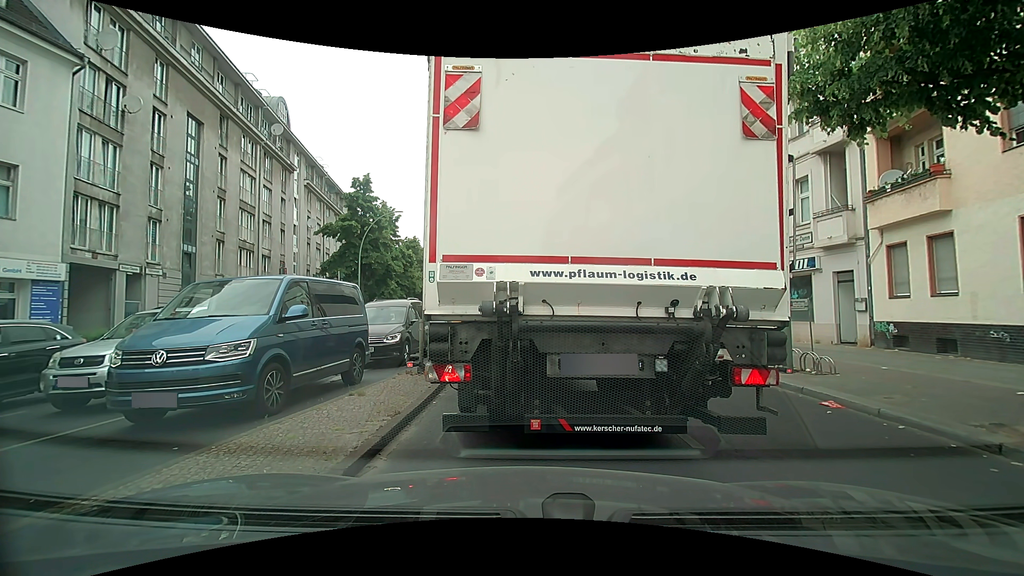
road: secondary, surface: asphalt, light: Day
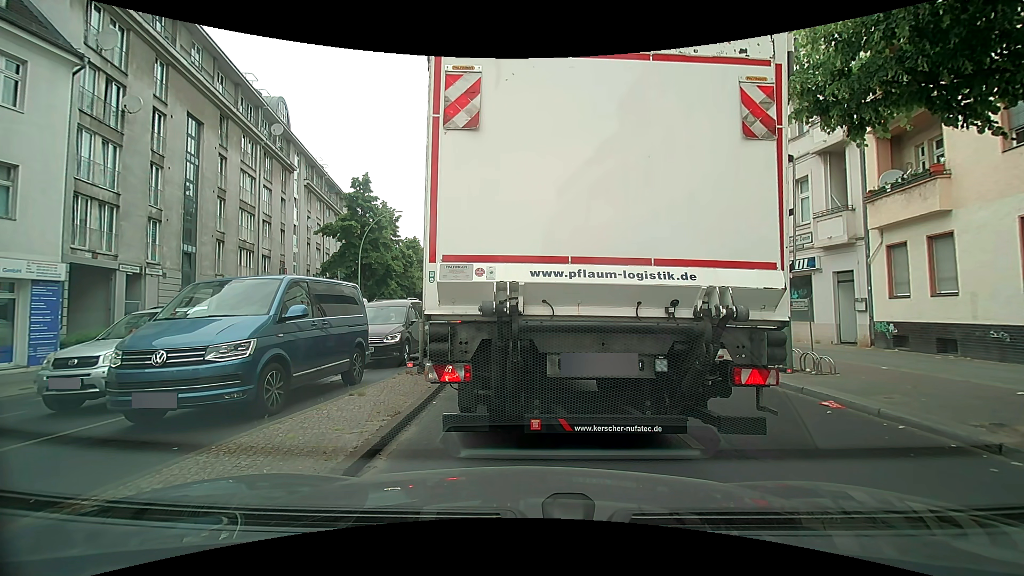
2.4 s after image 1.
(0.0, 0.0) m; 0°
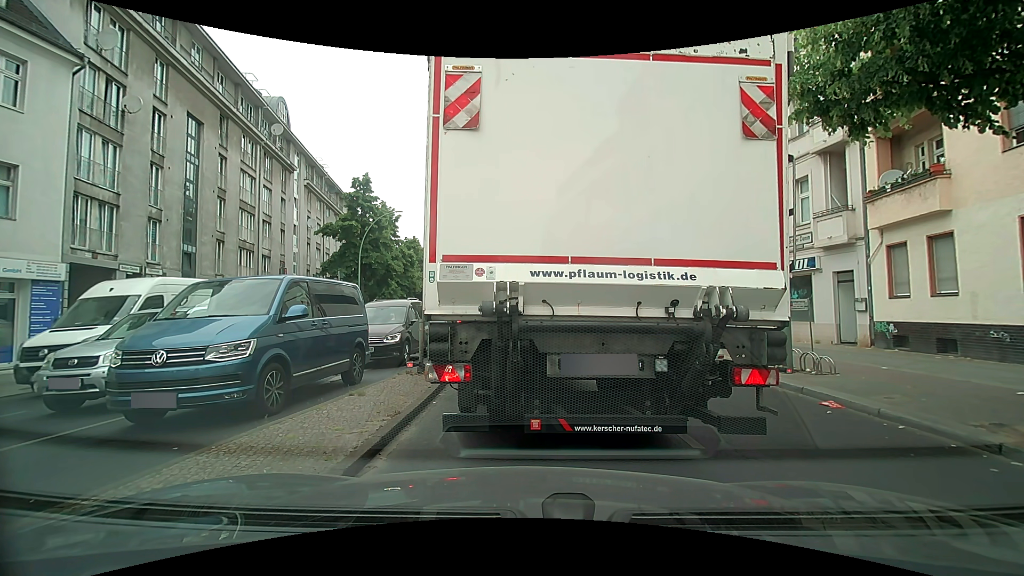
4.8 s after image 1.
(0.0, 0.0) m; 0°
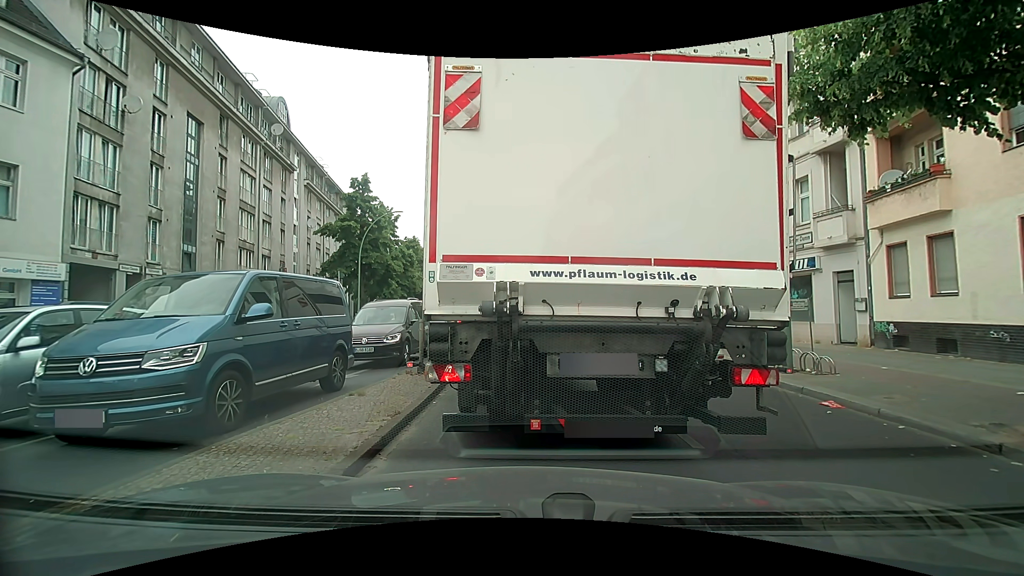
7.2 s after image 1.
(0.0, 0.0) m; 0°
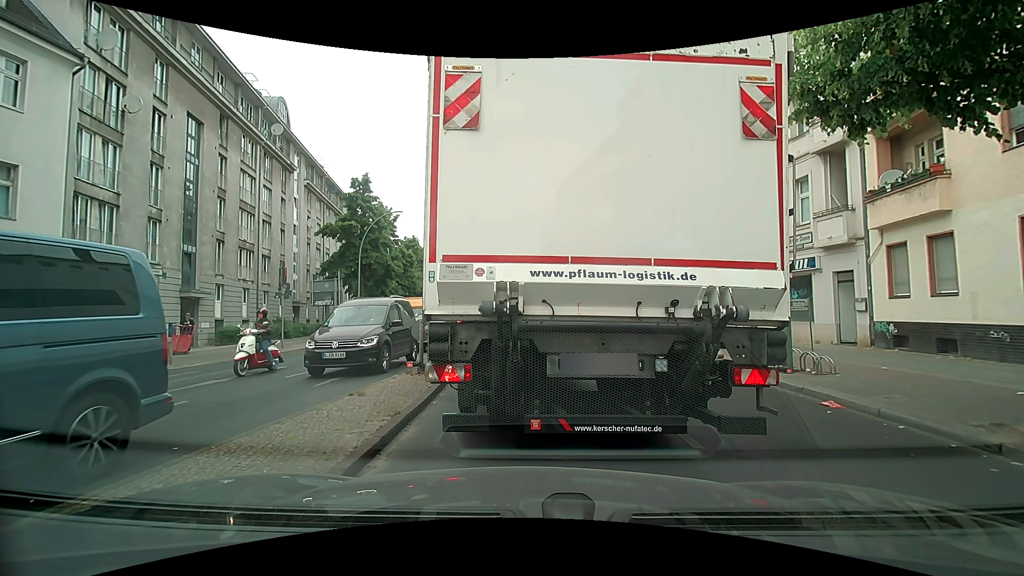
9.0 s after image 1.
(0.0, 0.0) m; 0°
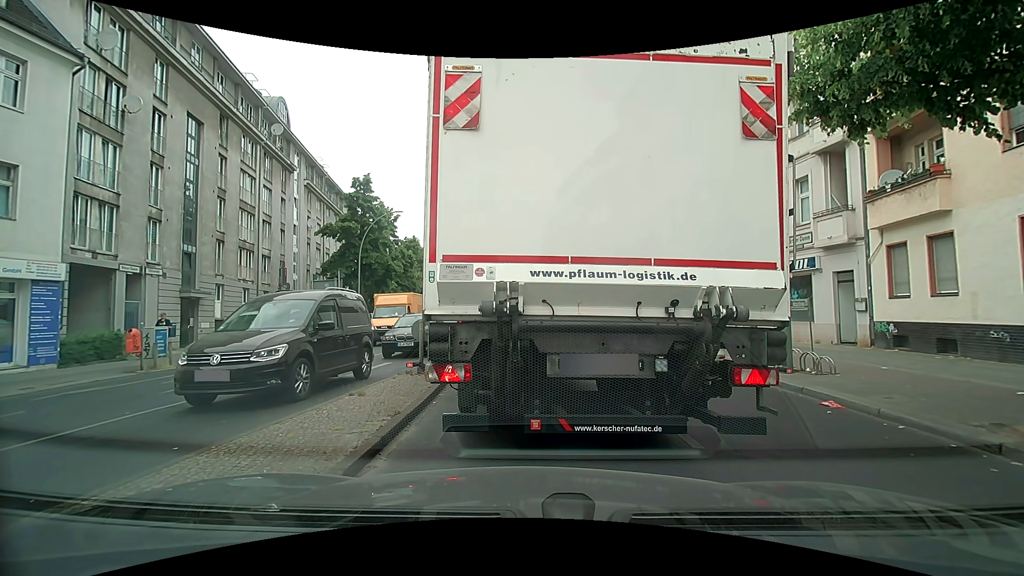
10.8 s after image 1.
(0.0, 0.0) m; 0°
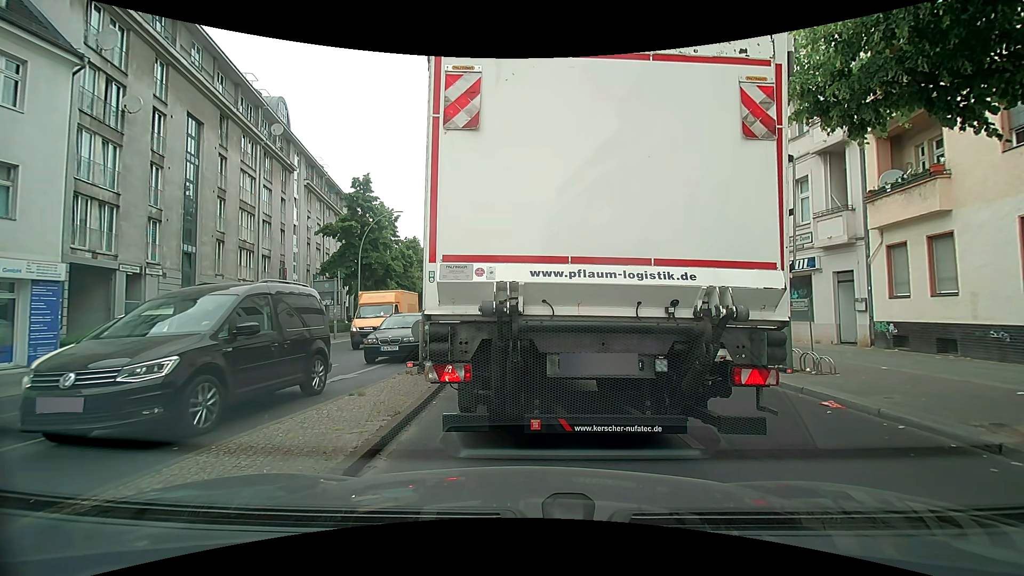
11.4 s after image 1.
(0.0, 0.0) m; 0°
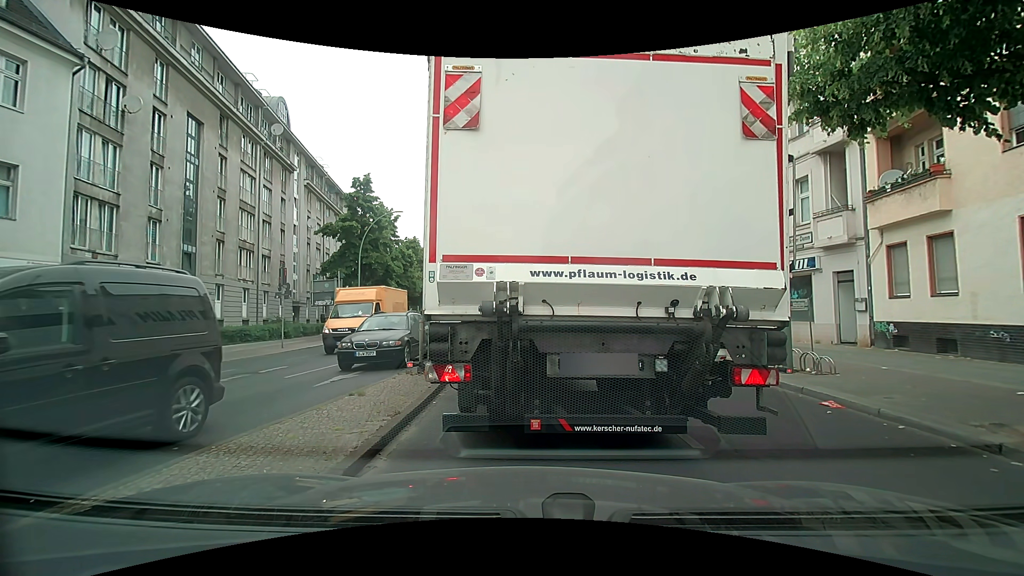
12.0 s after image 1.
(0.0, 0.0) m; 0°
